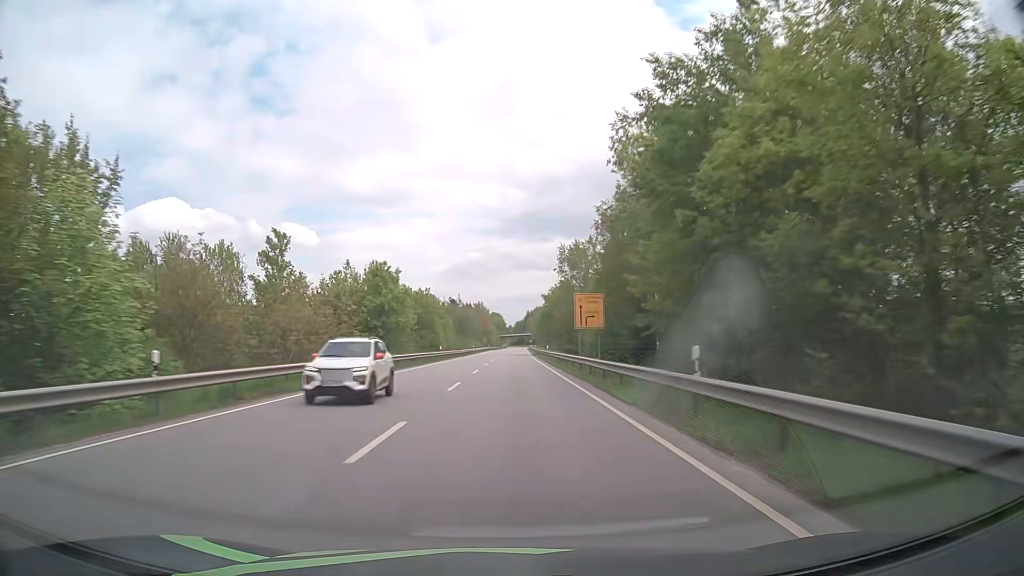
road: primary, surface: asphalt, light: Day
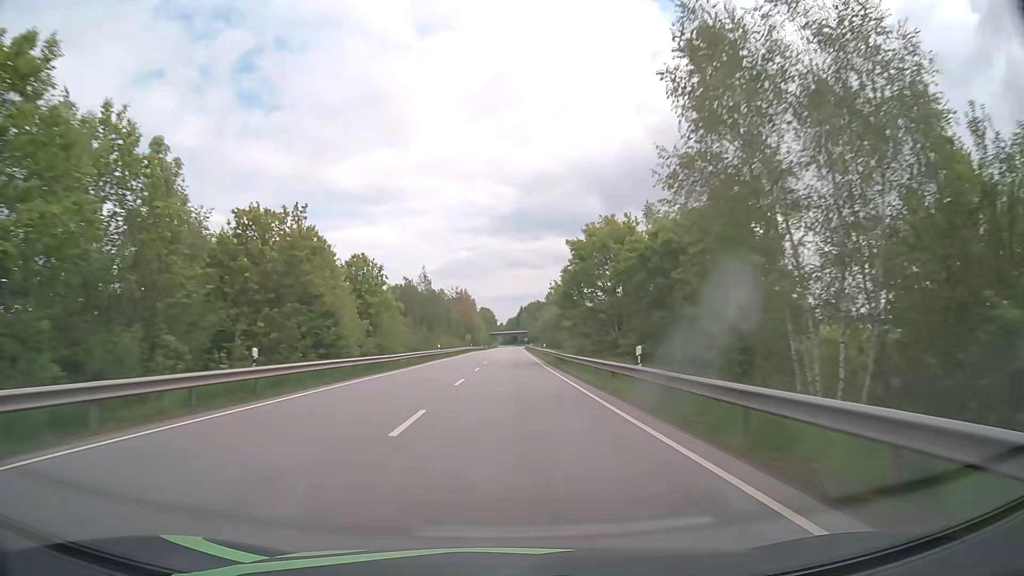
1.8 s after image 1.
(+0.3, +46.7) m; +1°
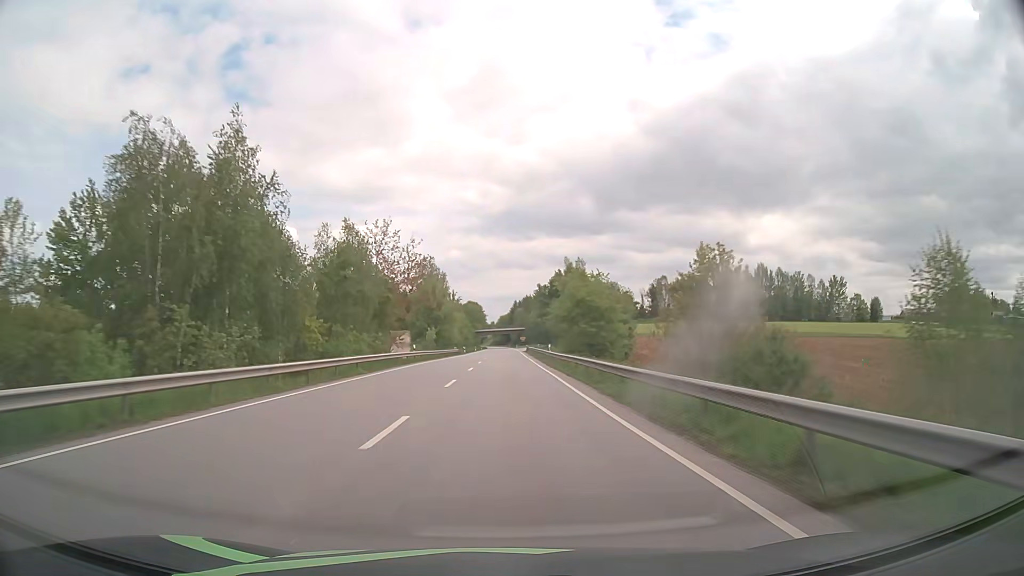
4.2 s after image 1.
(+0.3, +62.7) m; +1°
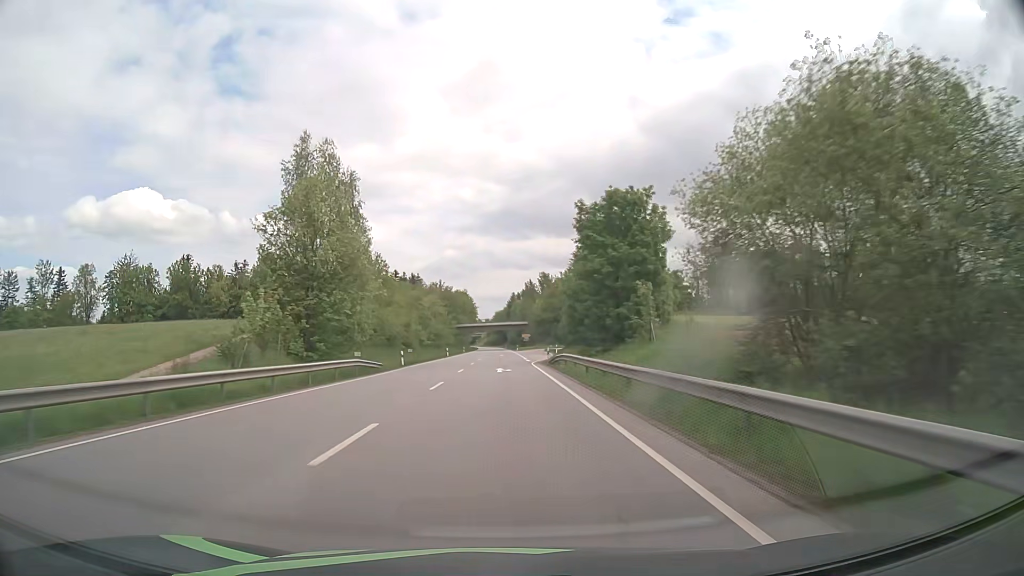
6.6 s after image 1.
(+0.1, +63.0) m; 0°
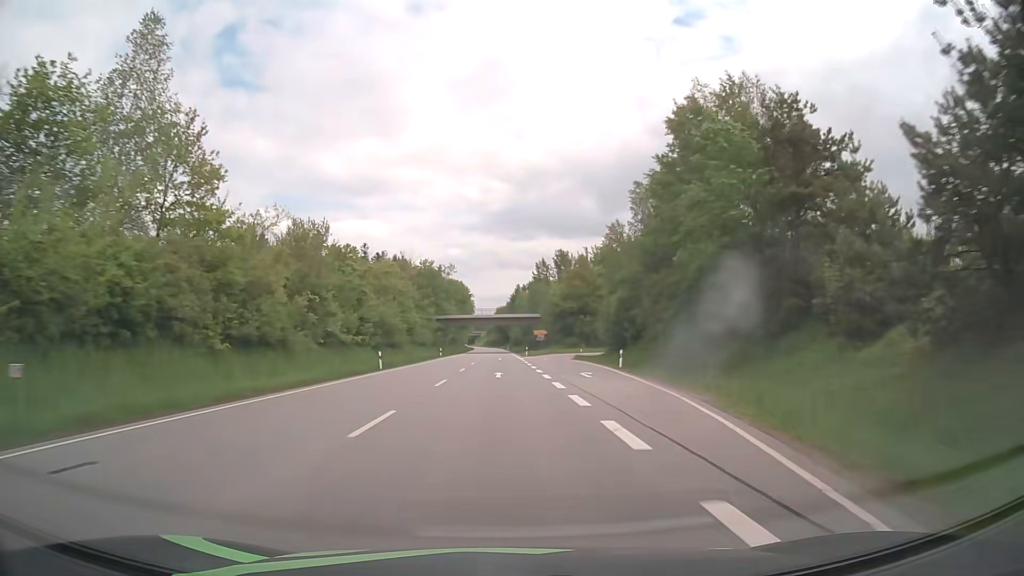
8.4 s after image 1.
(-0.1, +47.0) m; 0°
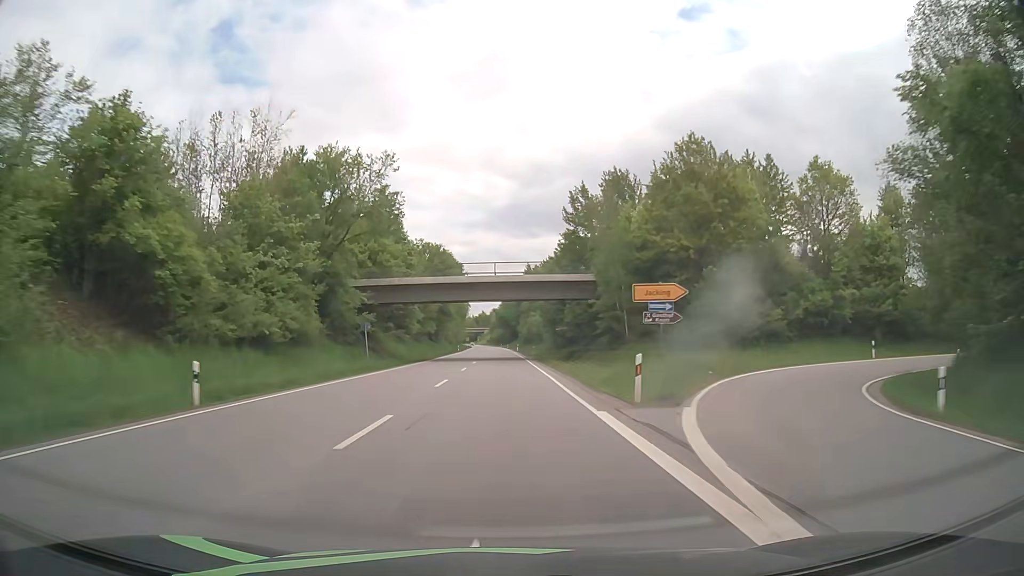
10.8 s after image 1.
(-0.3, +62.9) m; 0°
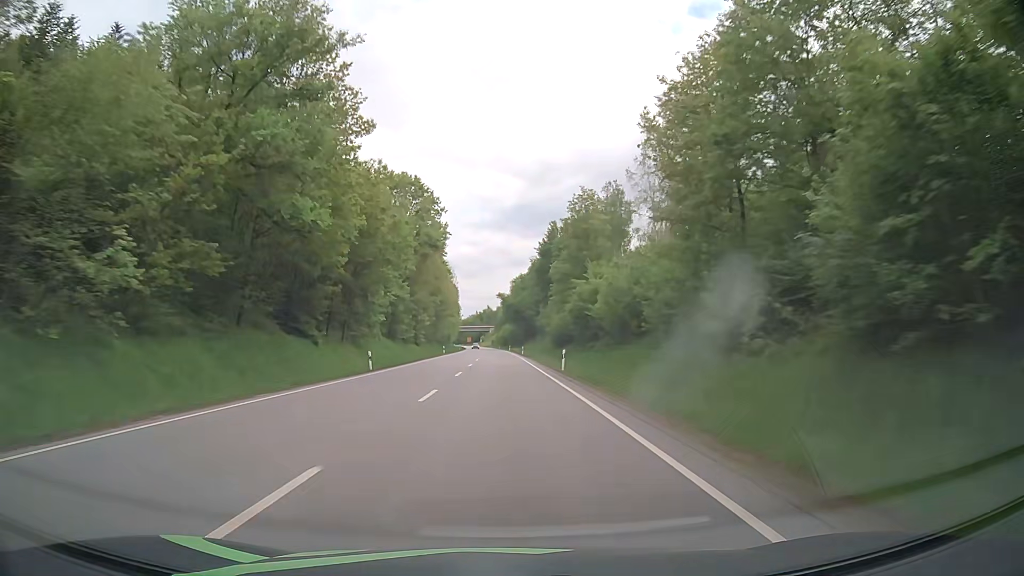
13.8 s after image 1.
(-0.5, +79.2) m; -1°
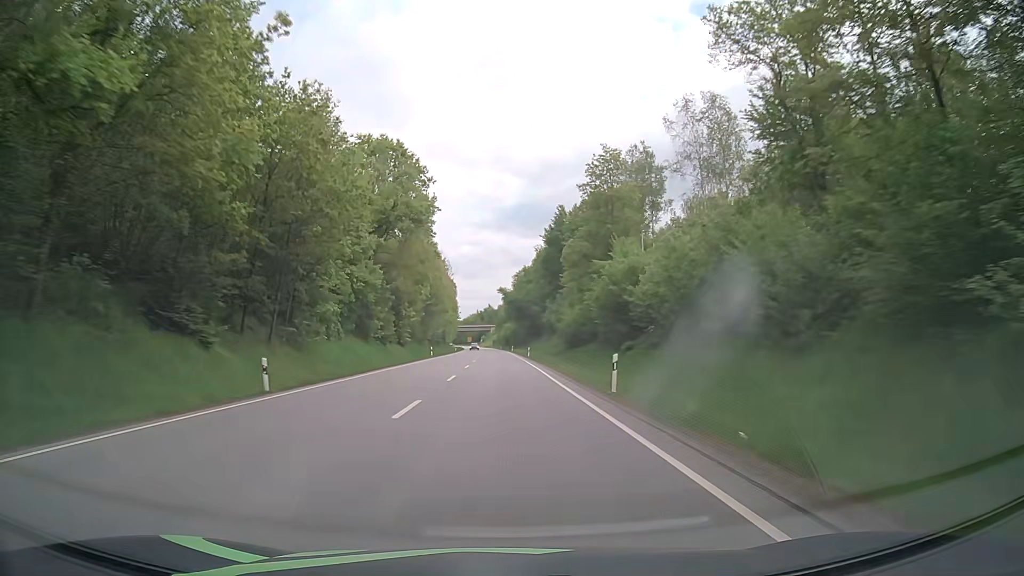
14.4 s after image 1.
(0.0, +15.9) m; 0°
(0, +10) (0, +20) (0, +30) (0, +40) (0, +50) (0, +60) (0, +70) (-1, +80) (-1, +90) (-1, +100) m
